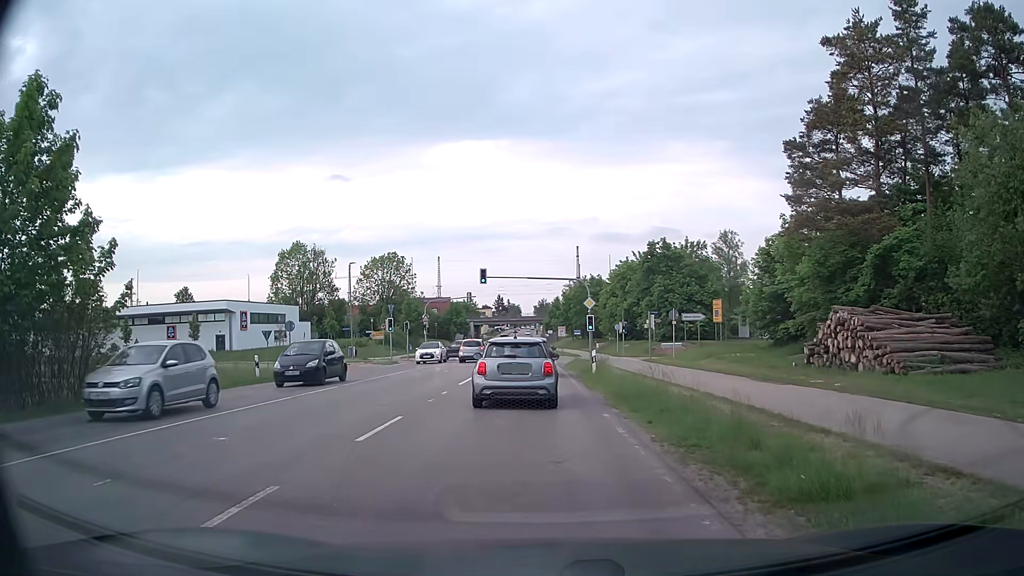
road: secondary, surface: asphalt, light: Day
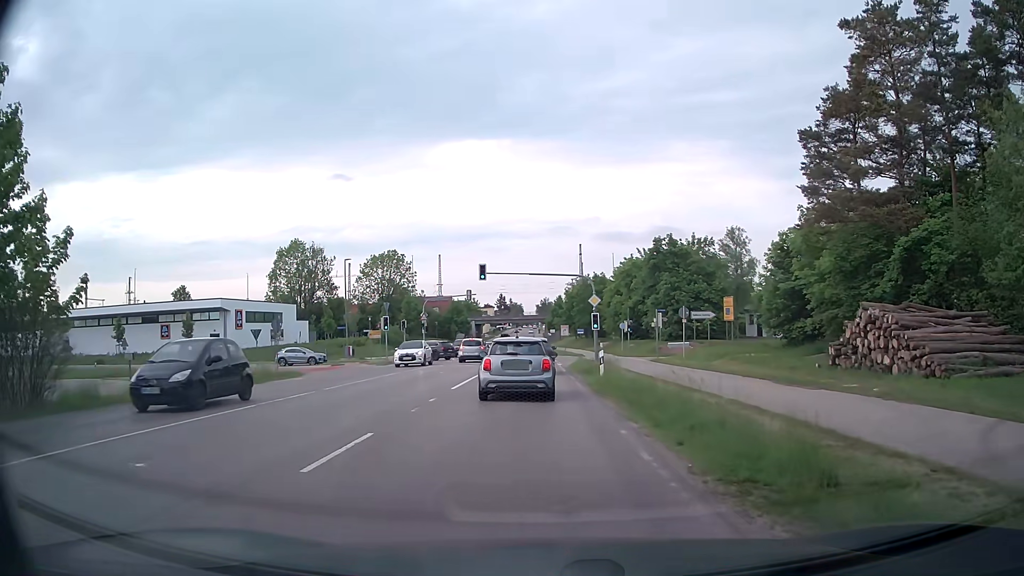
(0.0, +2.4) m; +1°
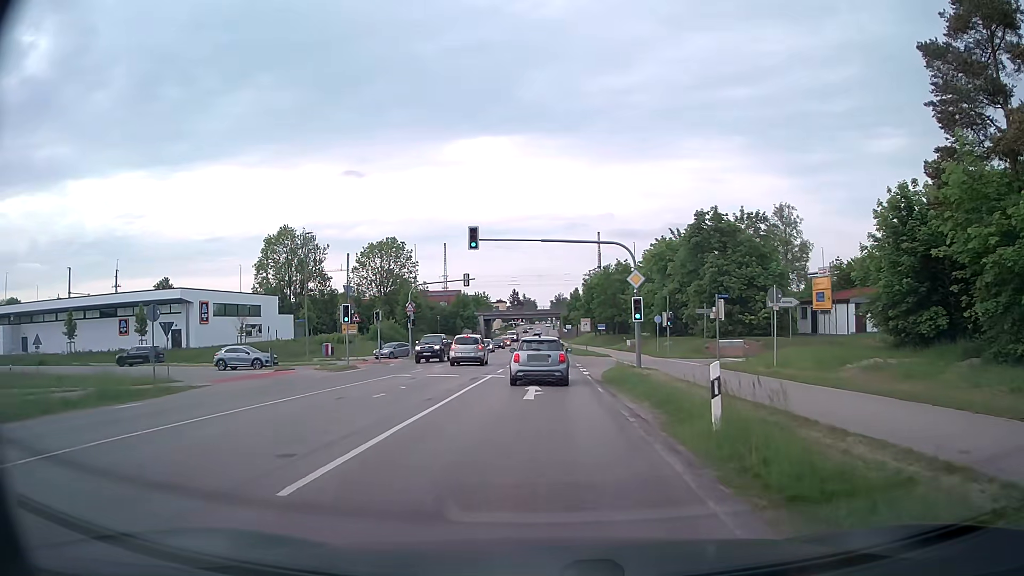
(-0.2, +13.6) m; -1°
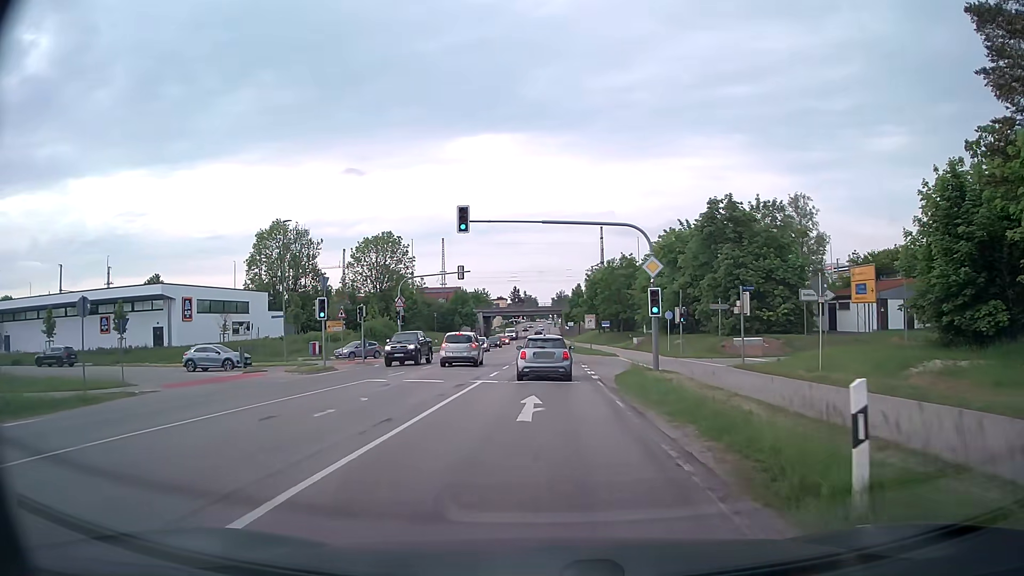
(0.0, +4.3) m; -1°
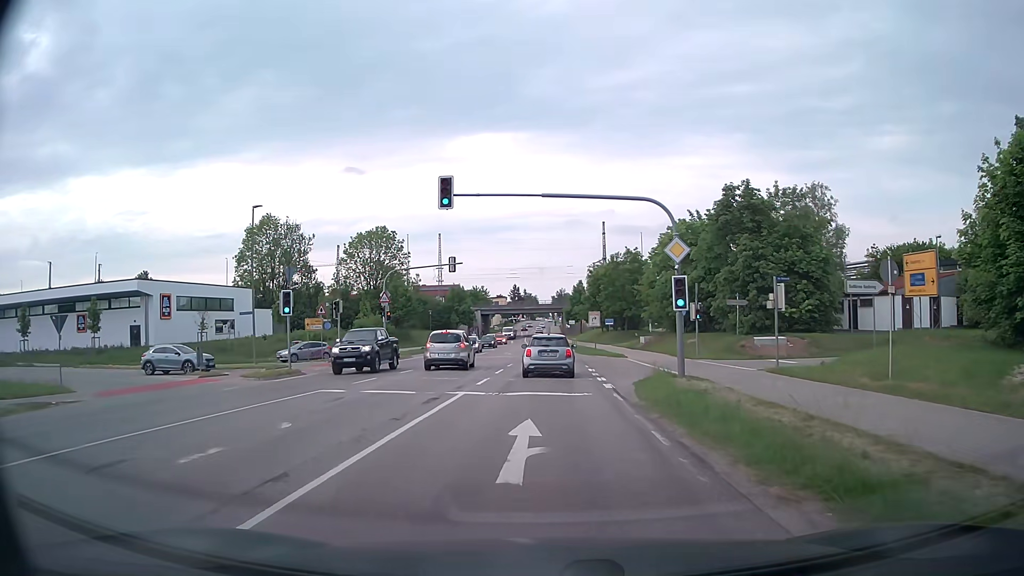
(0.0, +4.7) m; 0°
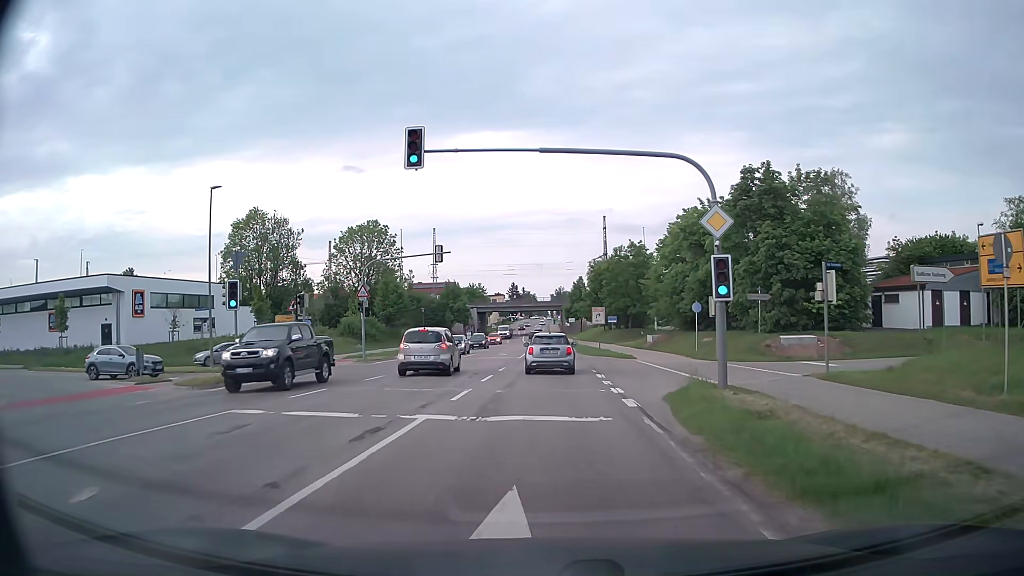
(0.0, +5.1) m; 0°
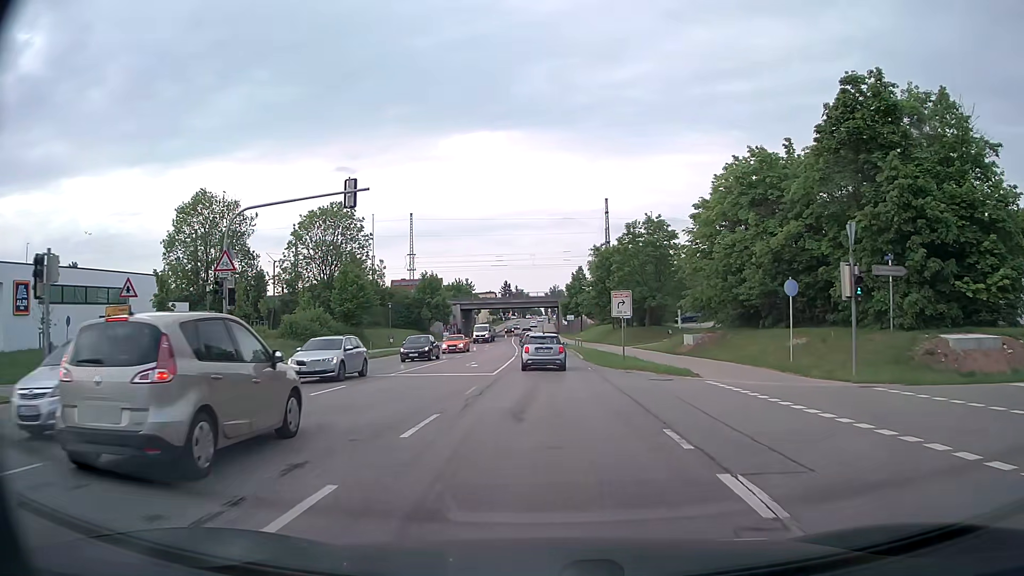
(+0.1, +17.1) m; +1°
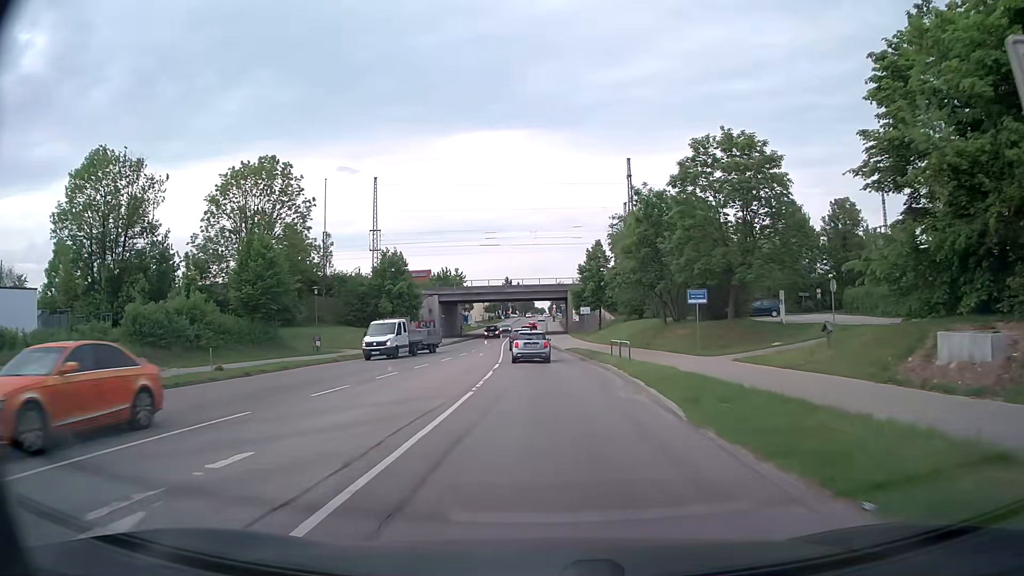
(-0.1, +26.7) m; 0°
